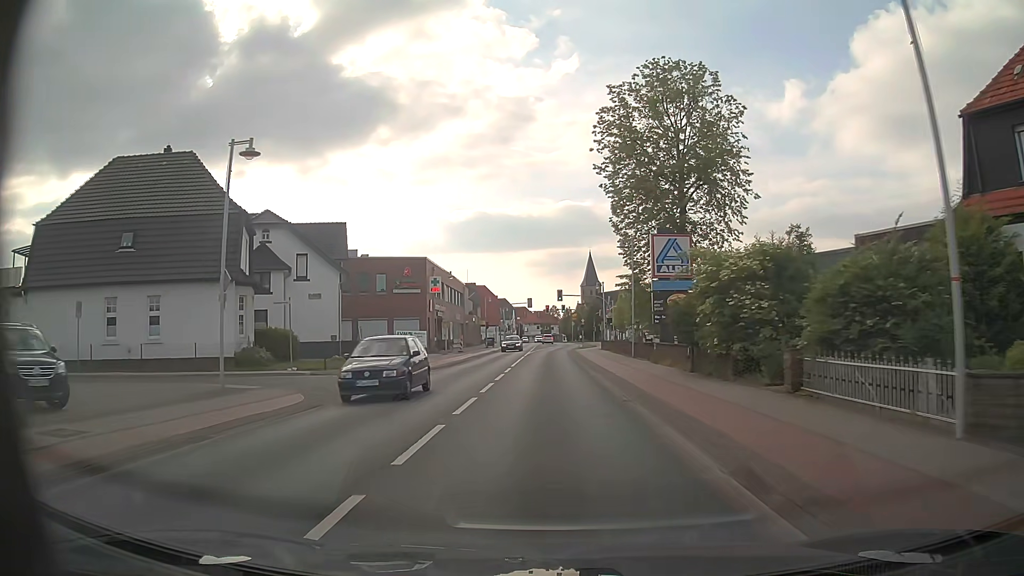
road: primary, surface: asphalt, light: Day
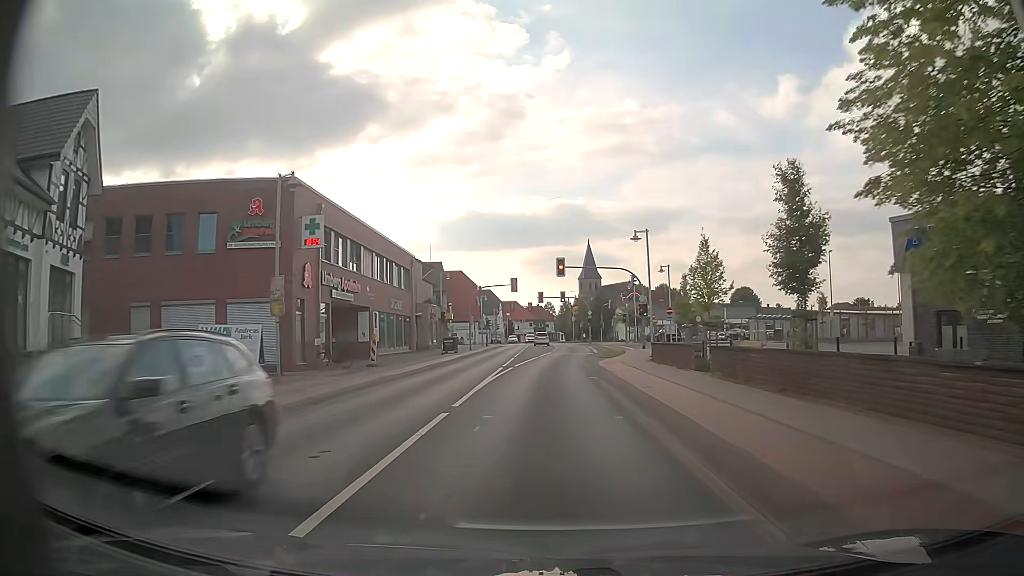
(0.0, +32.5) m; 0°
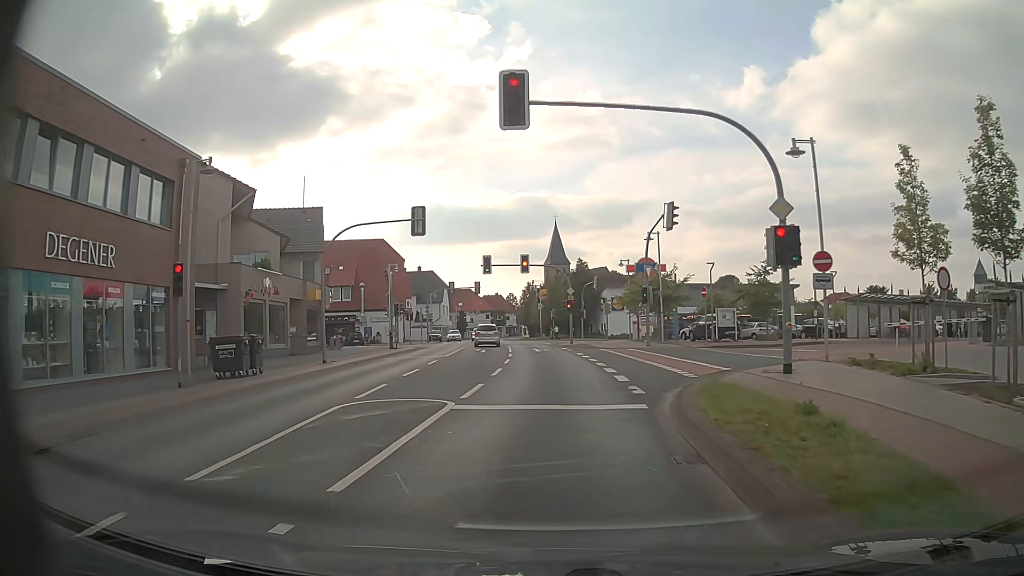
(+0.7, +34.3) m; +4°
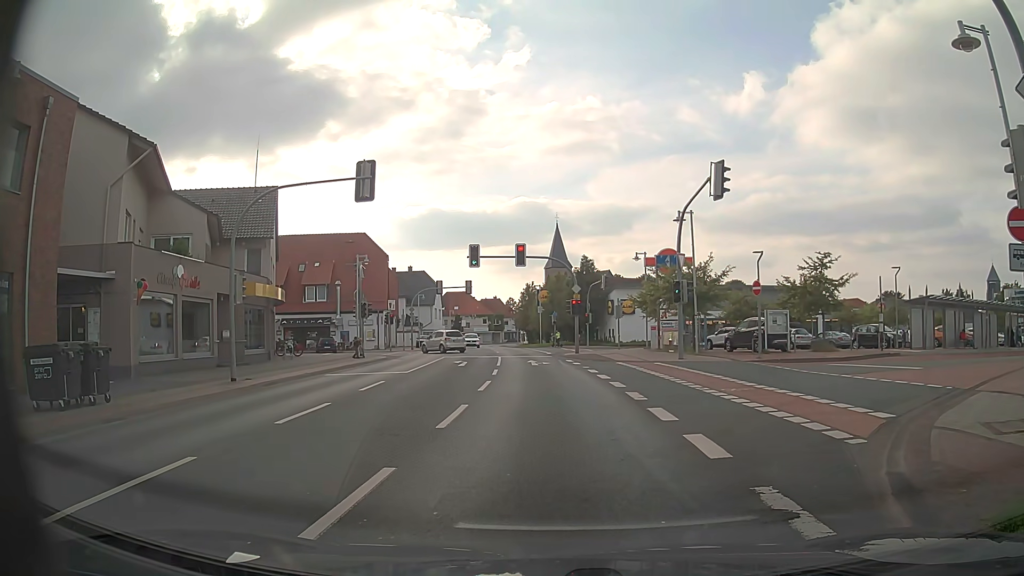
(-0.1, +8.2) m; +2°
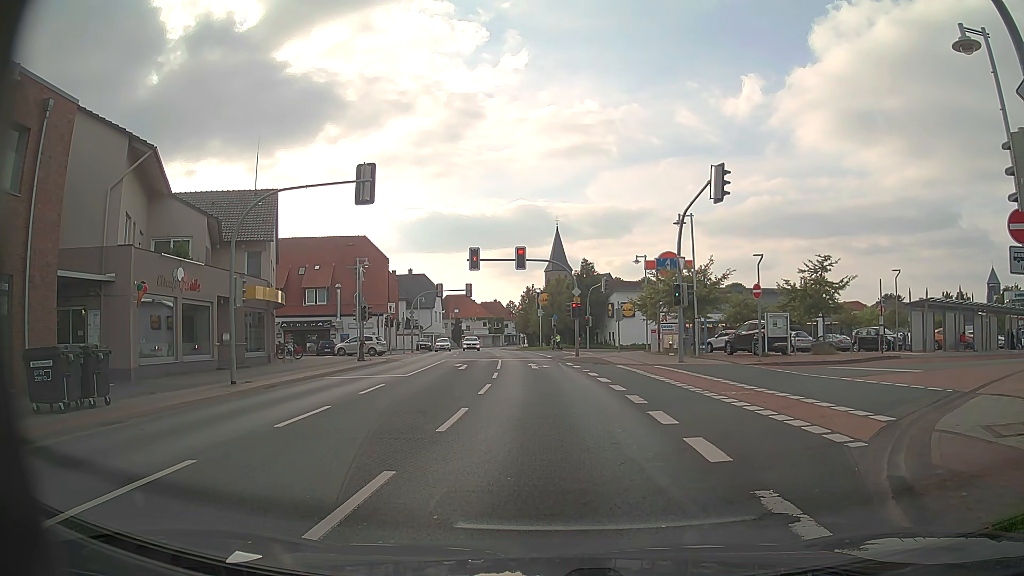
(0.0, +0.1) m; 0°
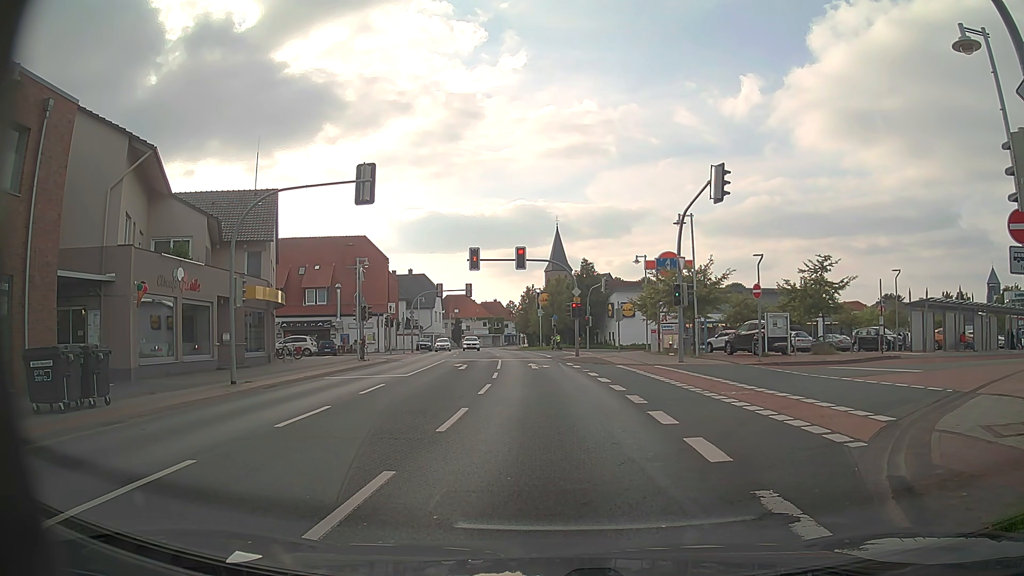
(0.0, 0.0) m; 0°
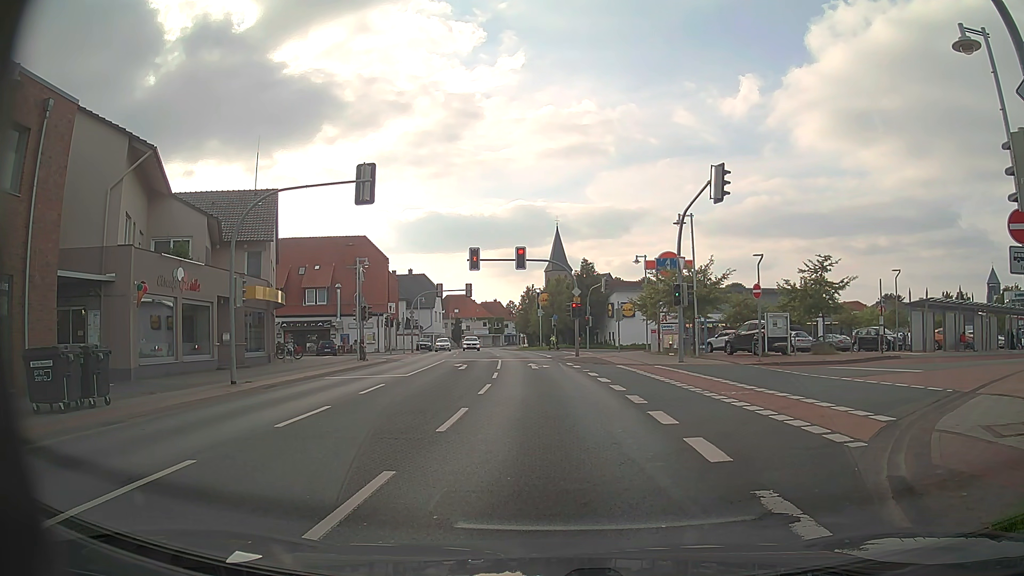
(0.0, 0.0) m; 0°
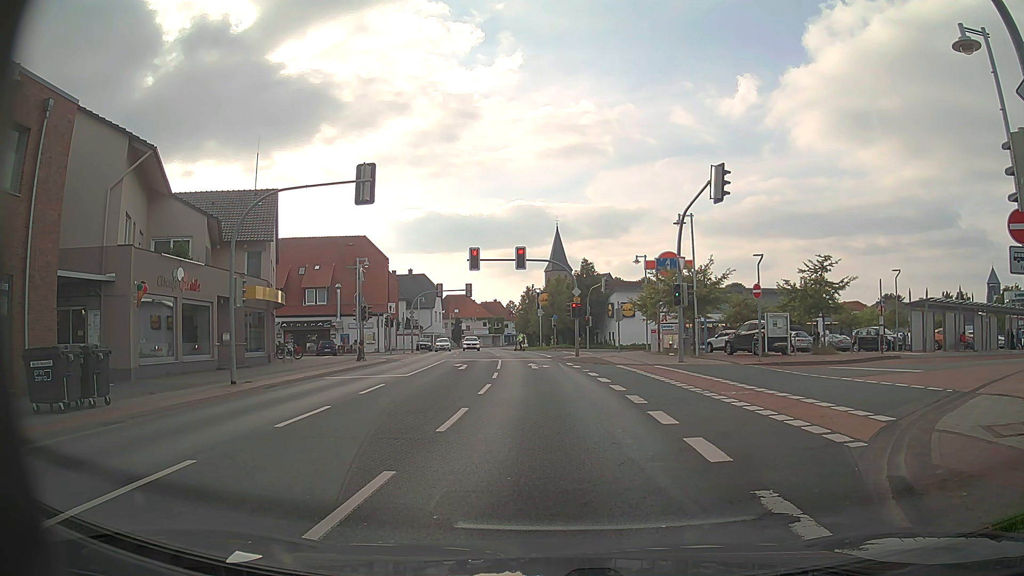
(0.0, 0.0) m; 0°
(0, +10) (-1, +20) (-2, +30) (-3, +40) (-4, +50) (-6, +60) (-8, +70) (-9, +79) (-11, +89) (-12, +99) m
